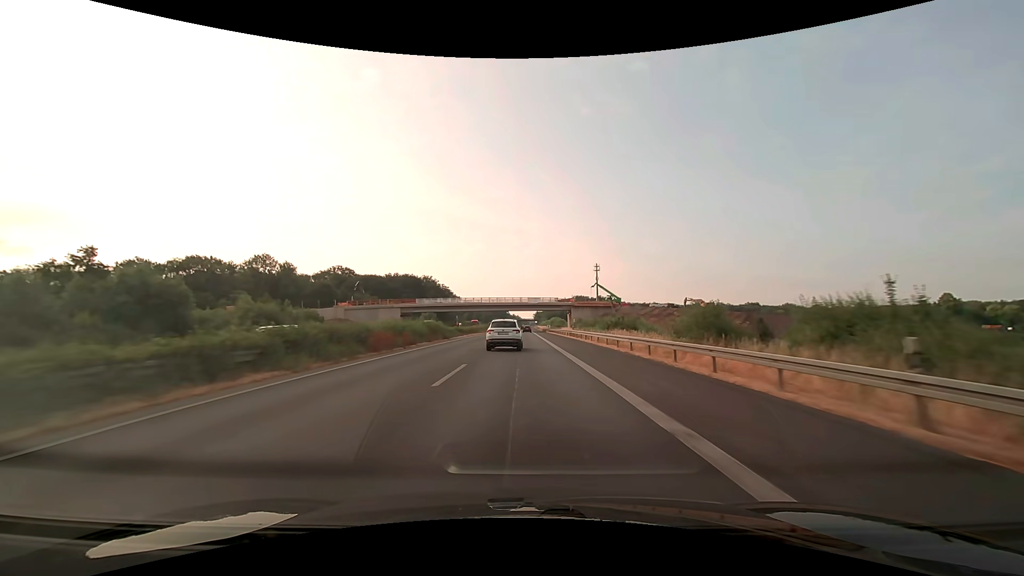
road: motorway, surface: asphalt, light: Day
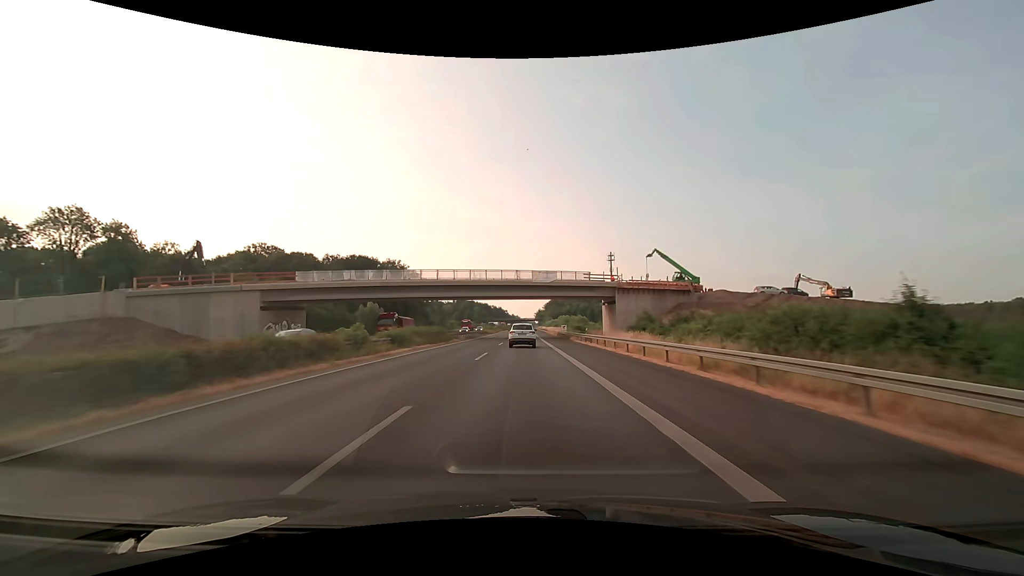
(0.0, +63.2) m; 0°
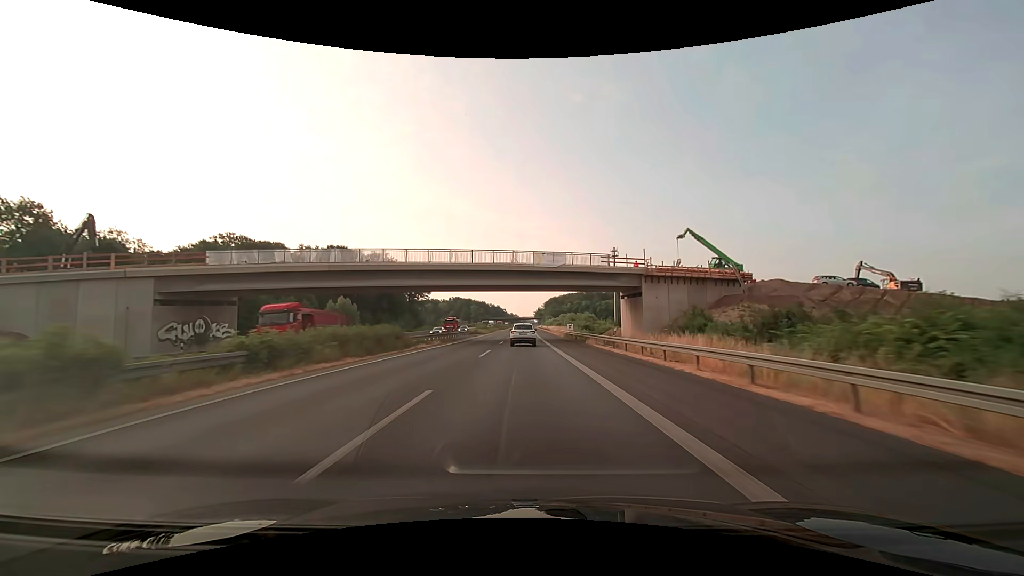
(0.0, +15.8) m; 0°
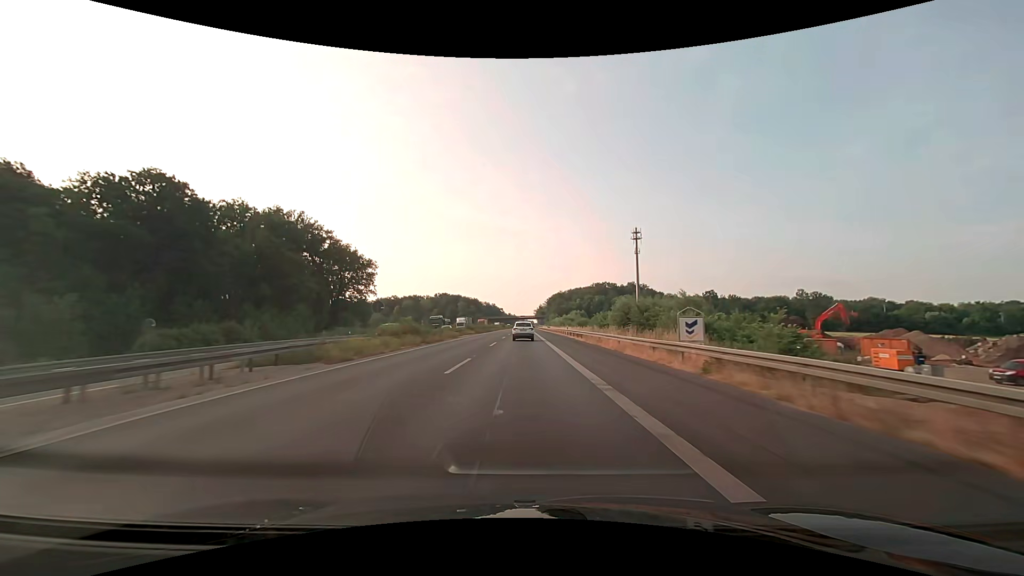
(+0.4, +63.4) m; 0°
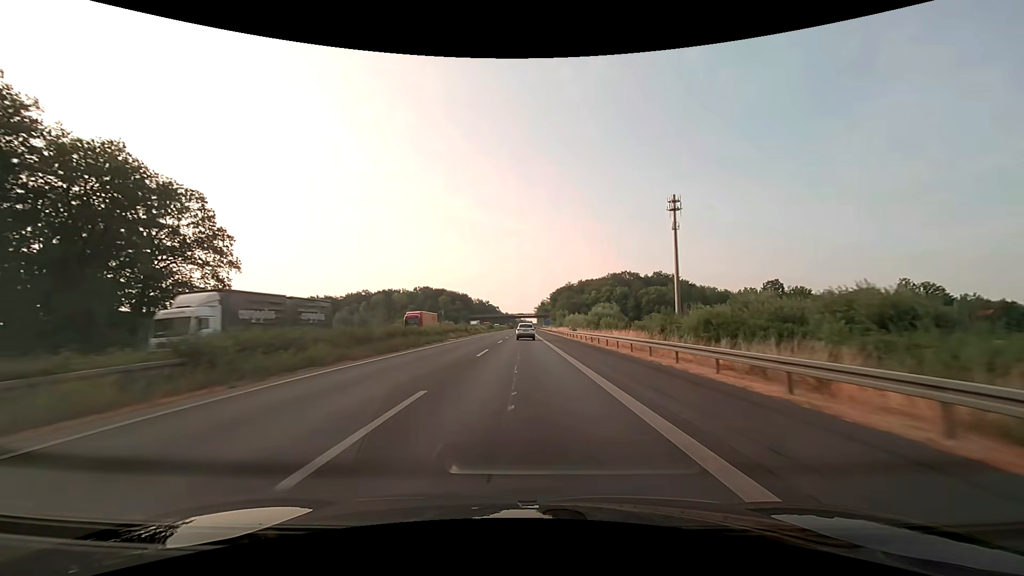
(0.0, +63.3) m; 0°
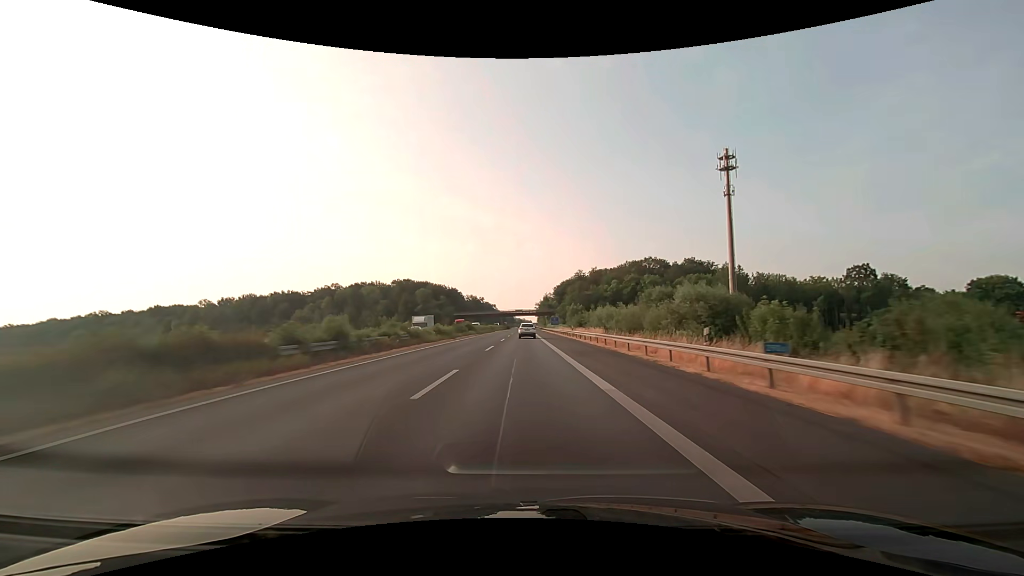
(0.0, +47.4) m; 0°
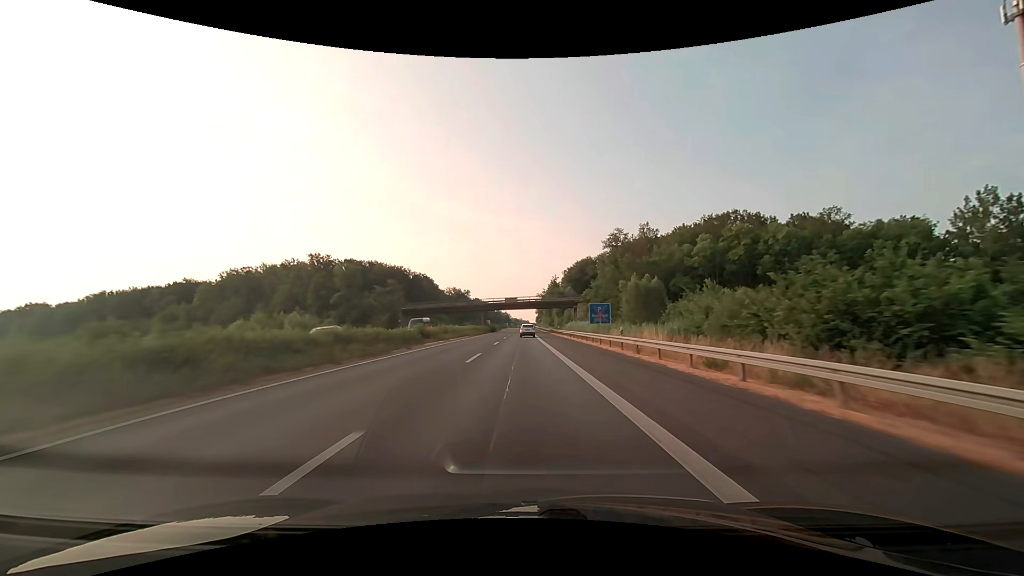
(+0.2, +79.0) m; 0°
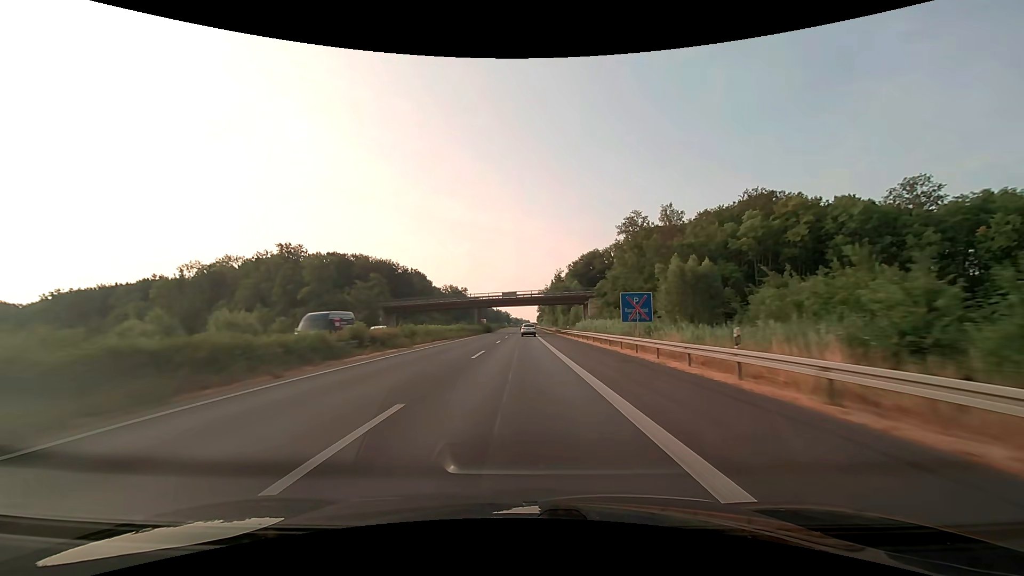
(0.0, +15.8) m; 0°
(0, +10) (0, +20) (0, +30) (0, +40) (0, +50) (0, +60) (0, +70) (0, +80) (0, +90) (0, +100) m
